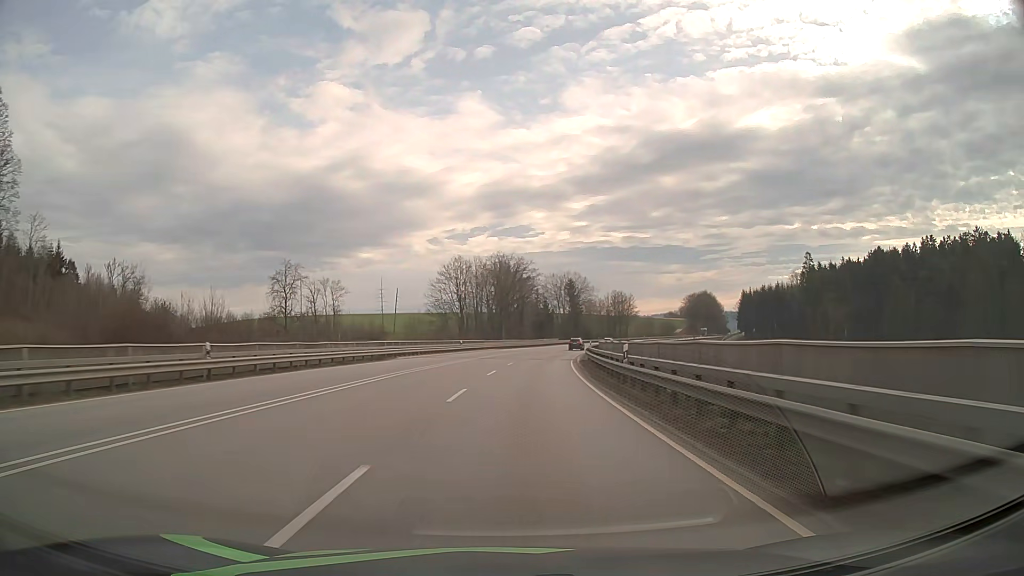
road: primary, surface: asphalt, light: Day
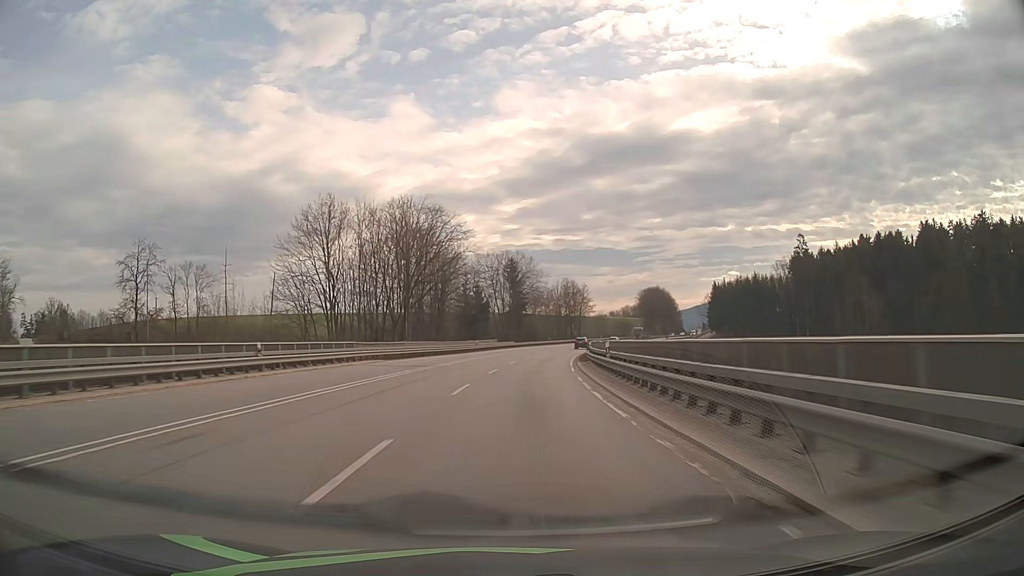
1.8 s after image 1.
(+2.7, +45.8) m; +6°
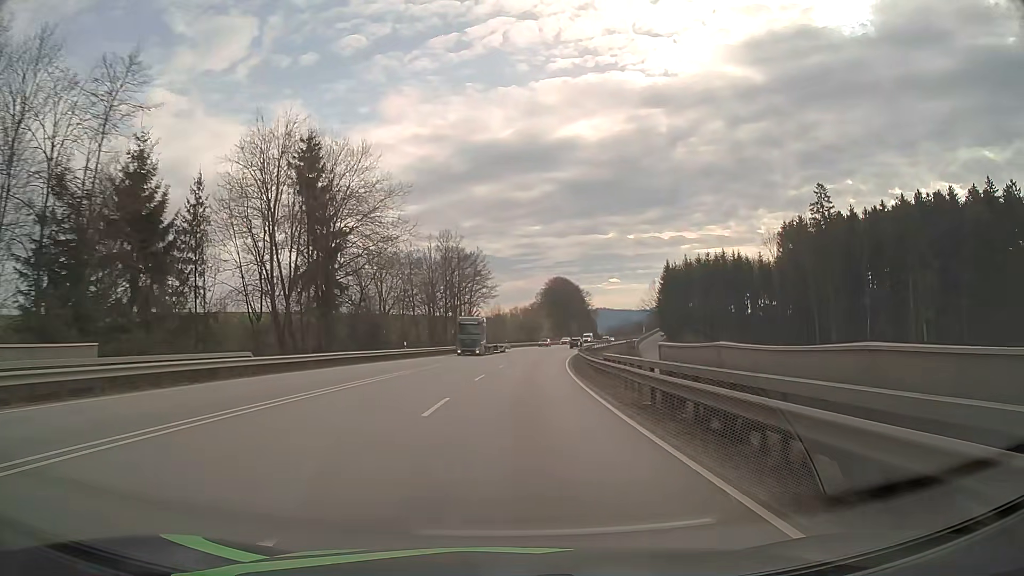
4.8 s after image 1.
(+6.3, +75.8) m; +10°
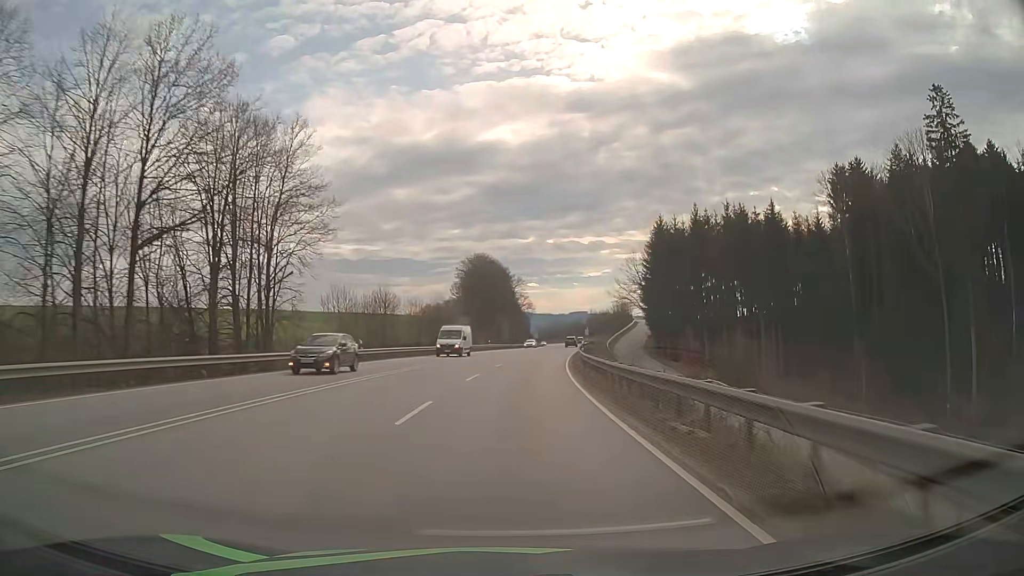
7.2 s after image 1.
(+3.9, +60.8) m; +7°
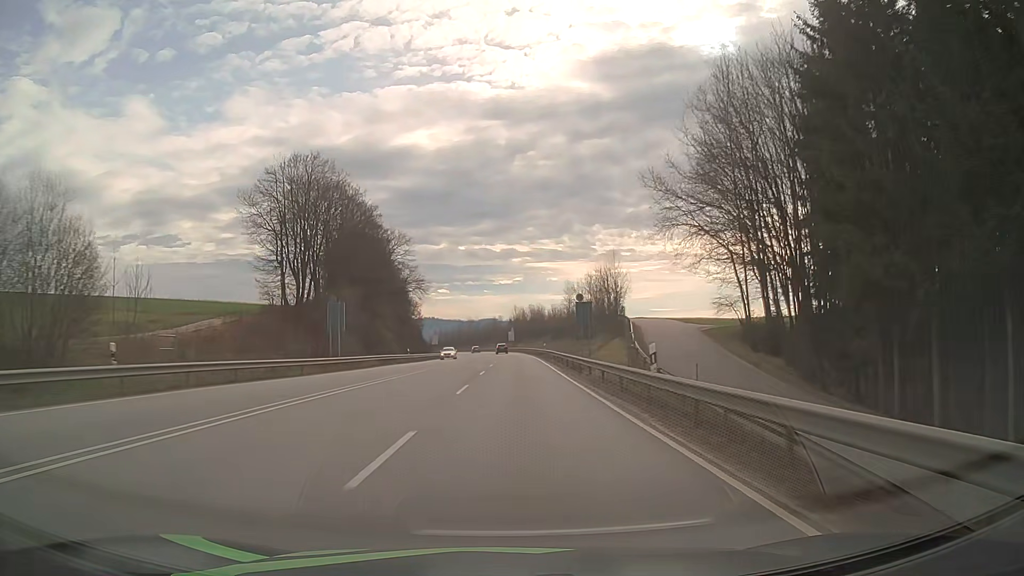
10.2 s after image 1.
(+6.0, +75.7) m; +8°
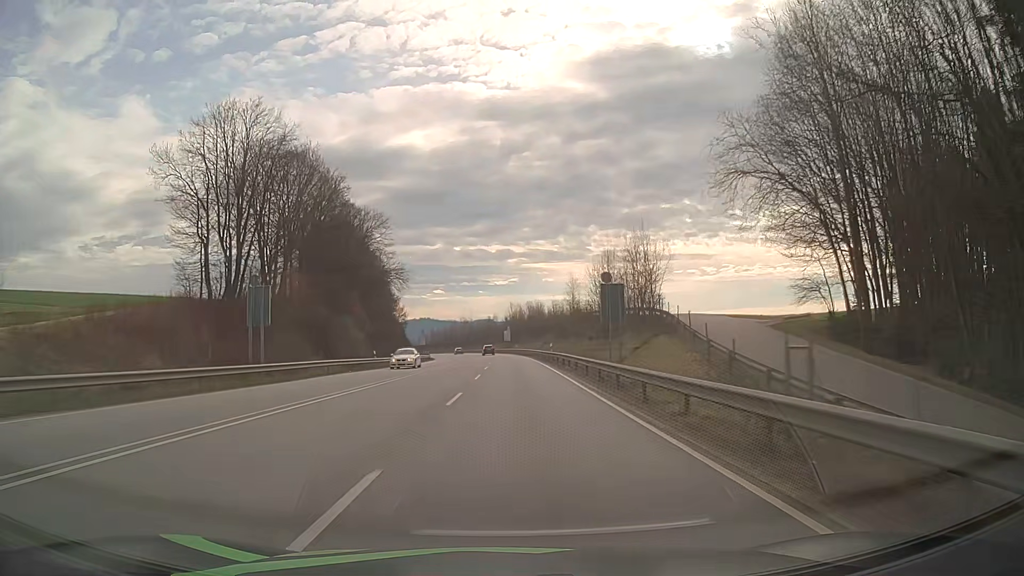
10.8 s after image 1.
(+0.1, +15.2) m; +1°
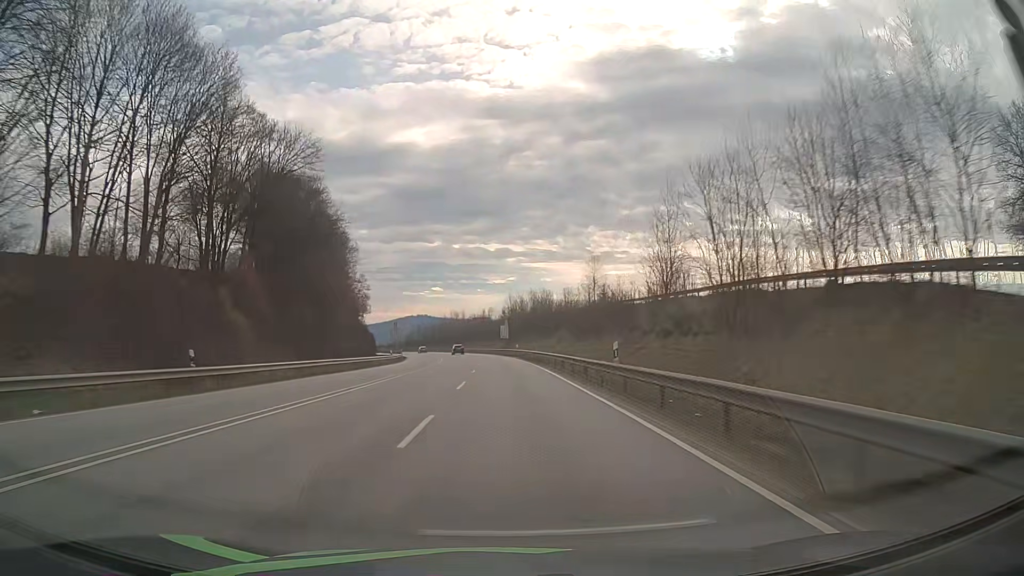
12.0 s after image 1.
(+0.1, +30.4) m; 0°
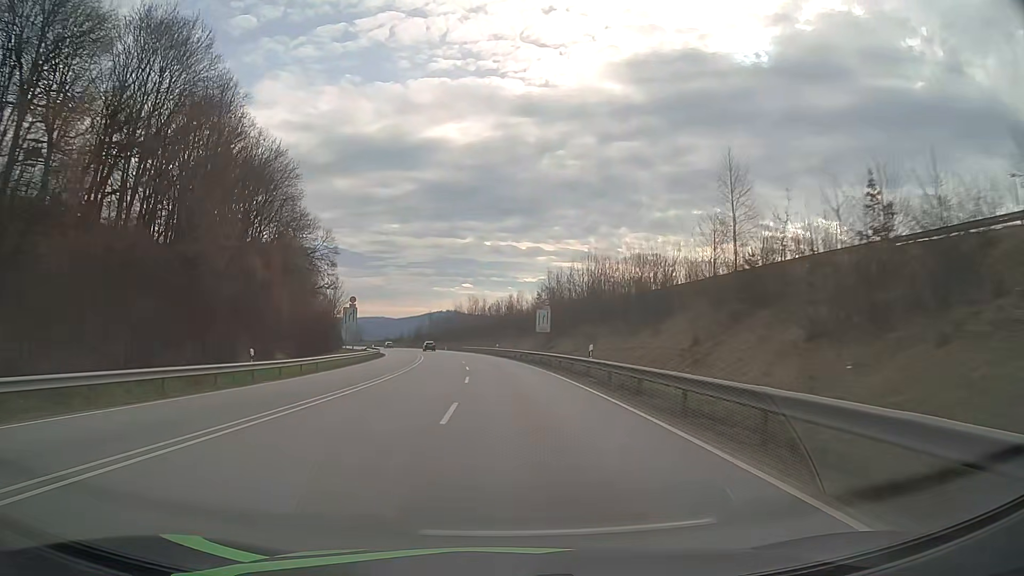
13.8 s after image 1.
(-0.8, +45.2) m; -3°
(0, +10) (0, +20) (-1, +30) (-1, +40) (-2, +50) (-3, +60) (-4, +70) (-5, +80) (-6, +90) (-8, +100) m
